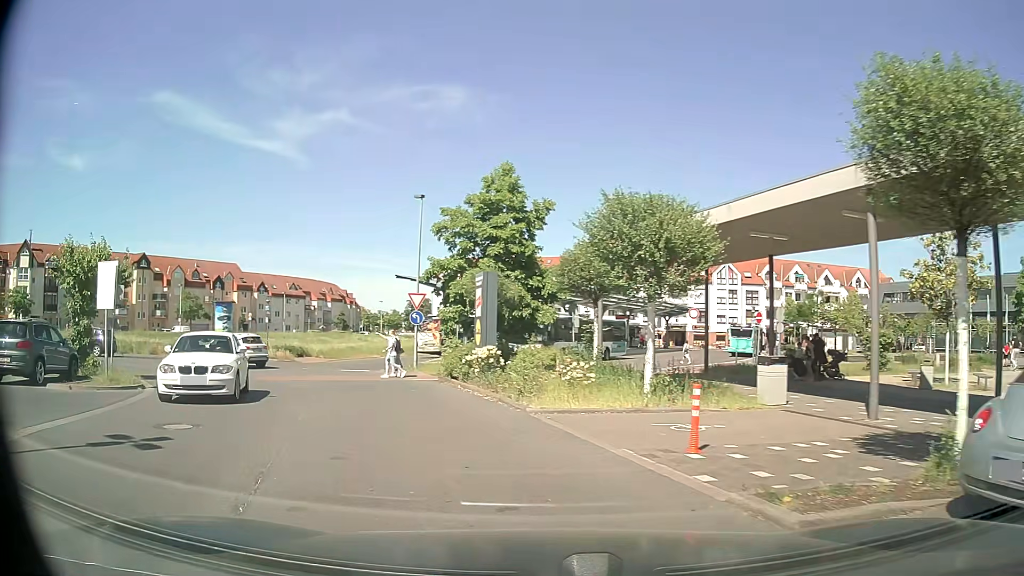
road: residential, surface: asphalt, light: Day
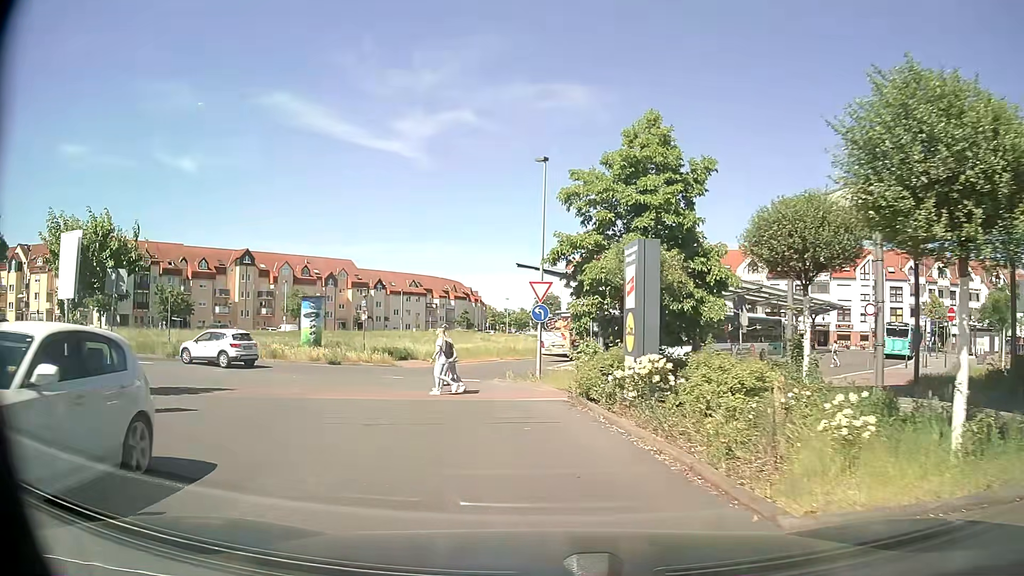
(-0.7, +6.6) m; -11°
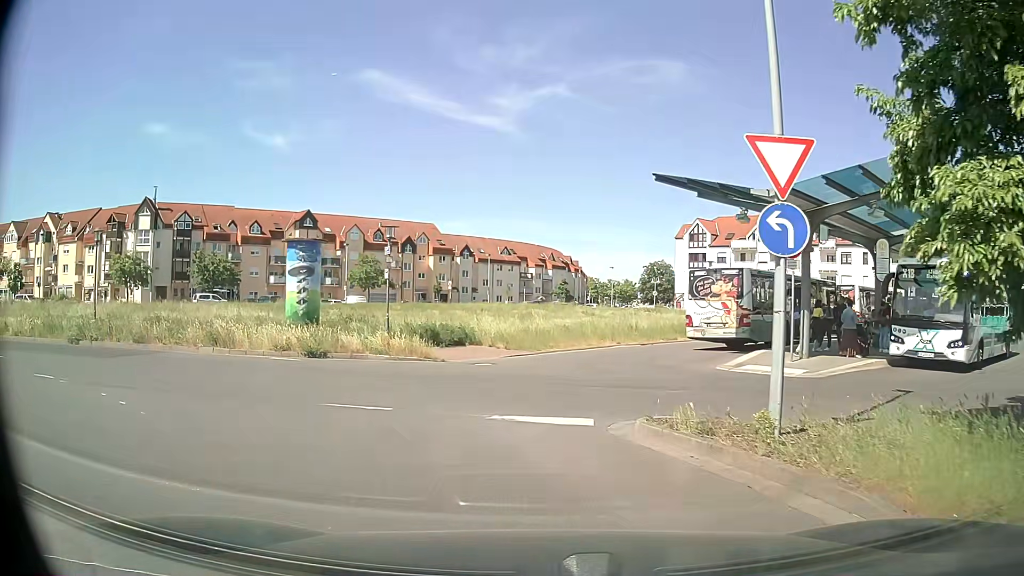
(-1.6, +15.2) m; -9°
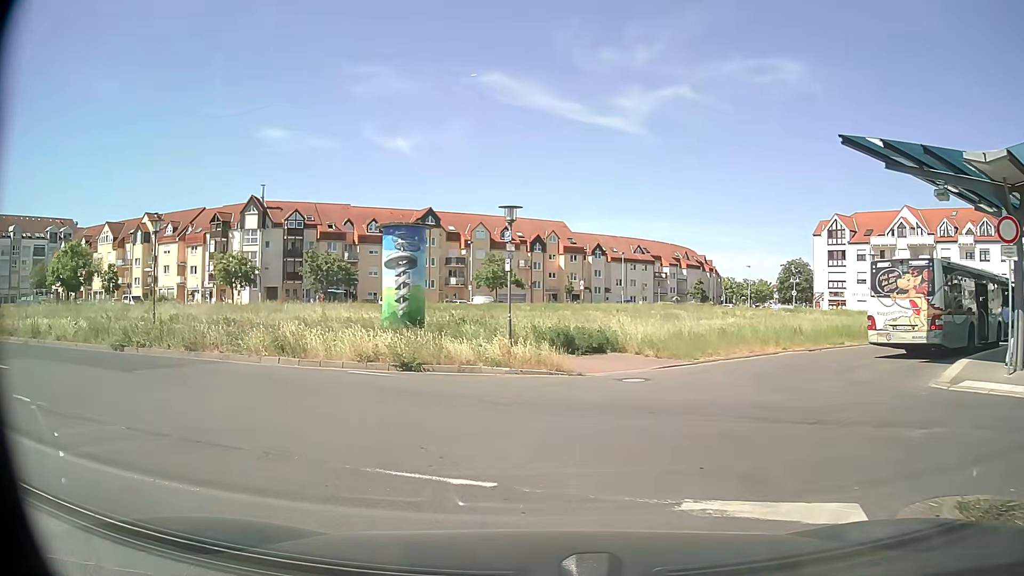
(-0.3, +4.1) m; -11°
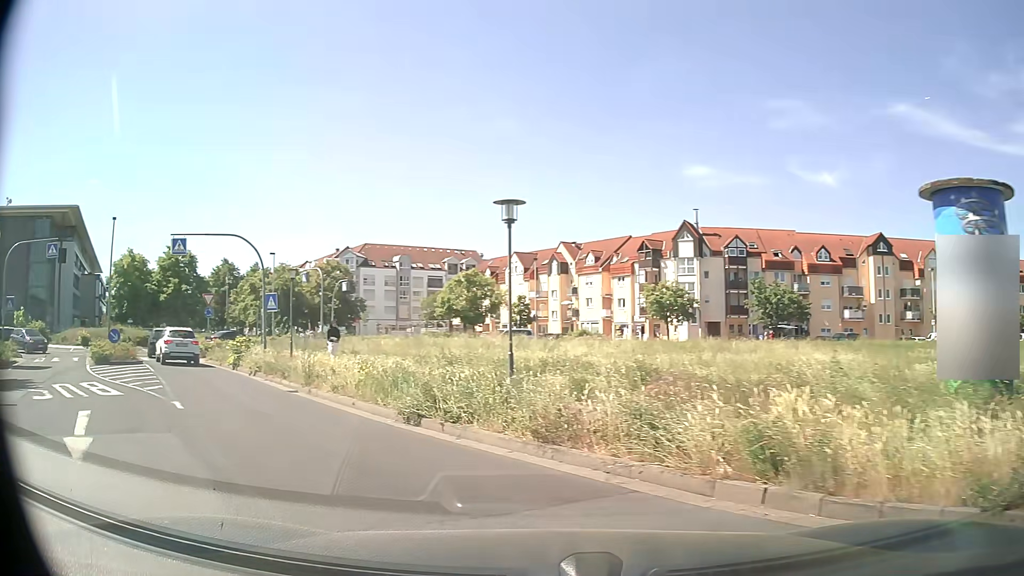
(-2.7, +9.4) m; -35°
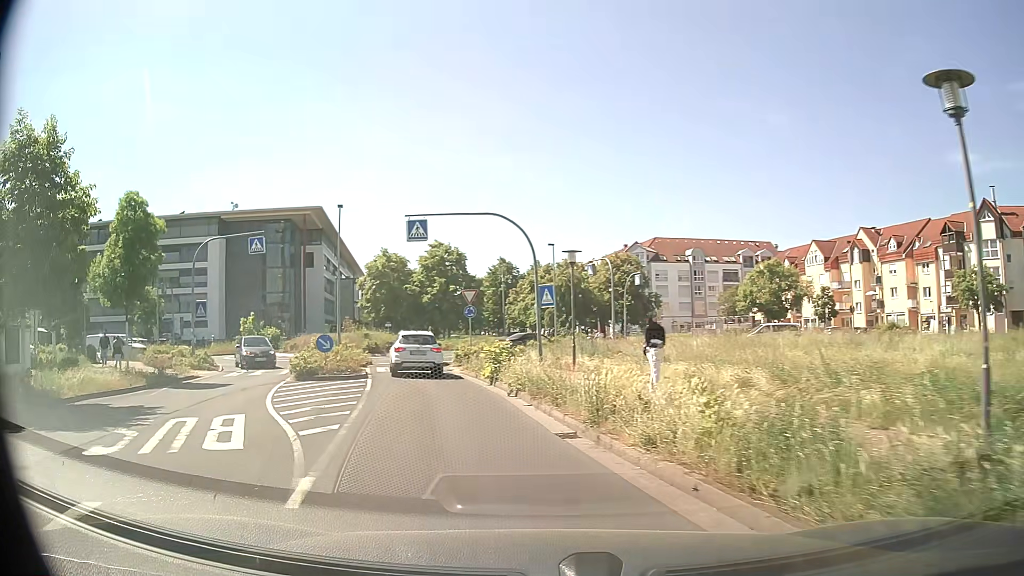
(-1.6, +6.9) m; -25°
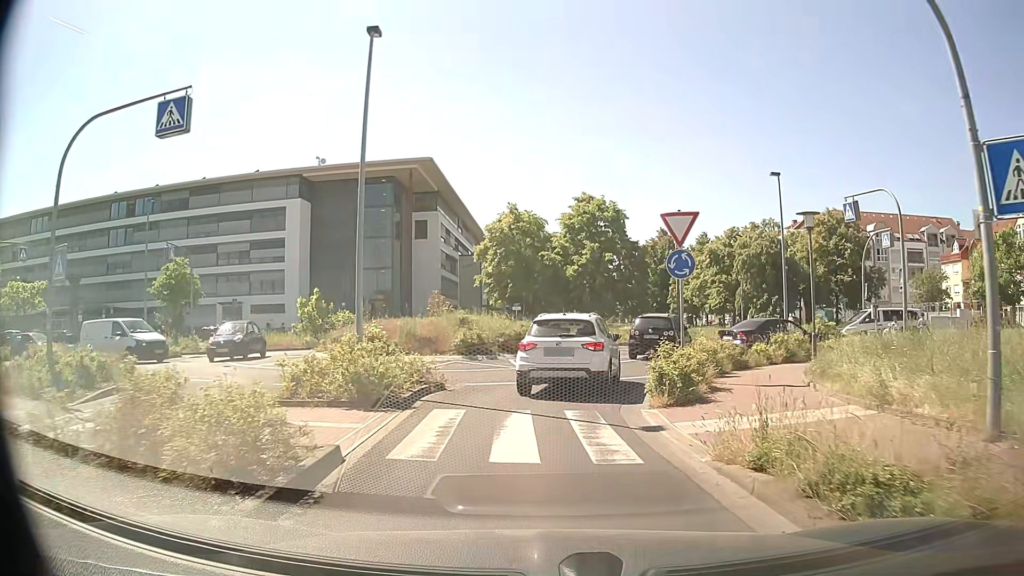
(-3.2, +18.7) m; -13°
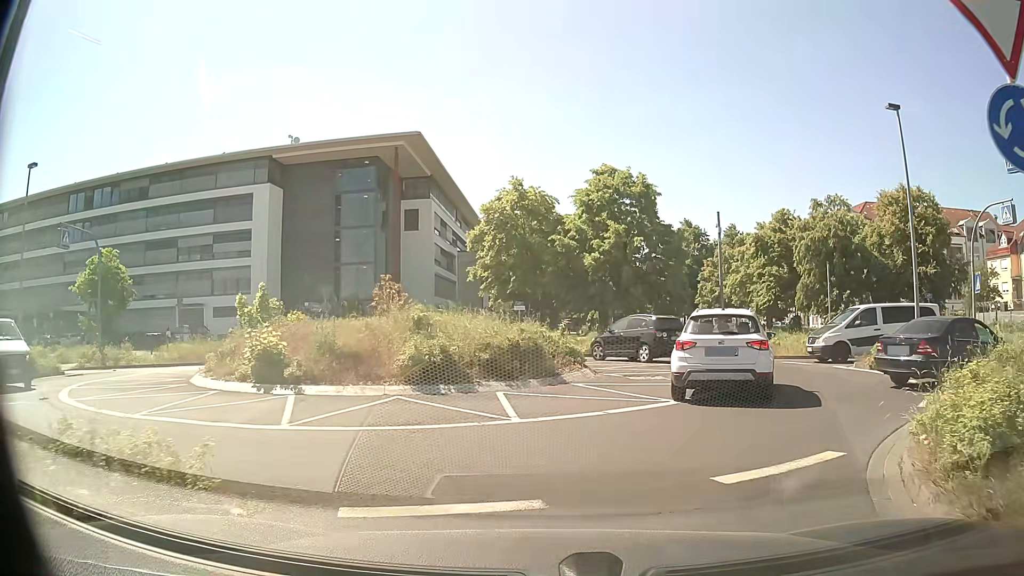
(-0.2, +10.0) m; -3°
